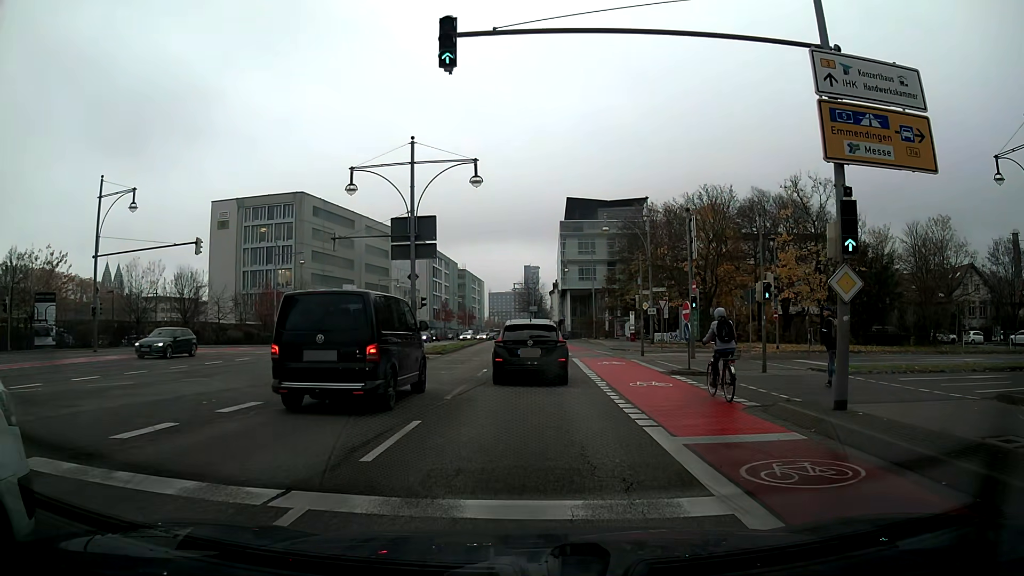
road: primary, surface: asphalt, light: Day
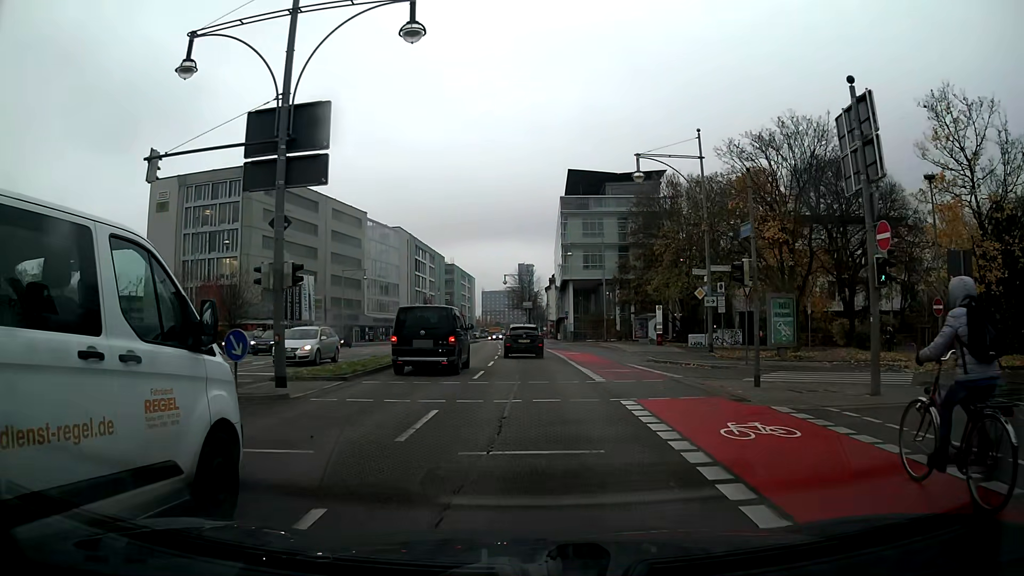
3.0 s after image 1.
(0.0, +17.4) m; 0°
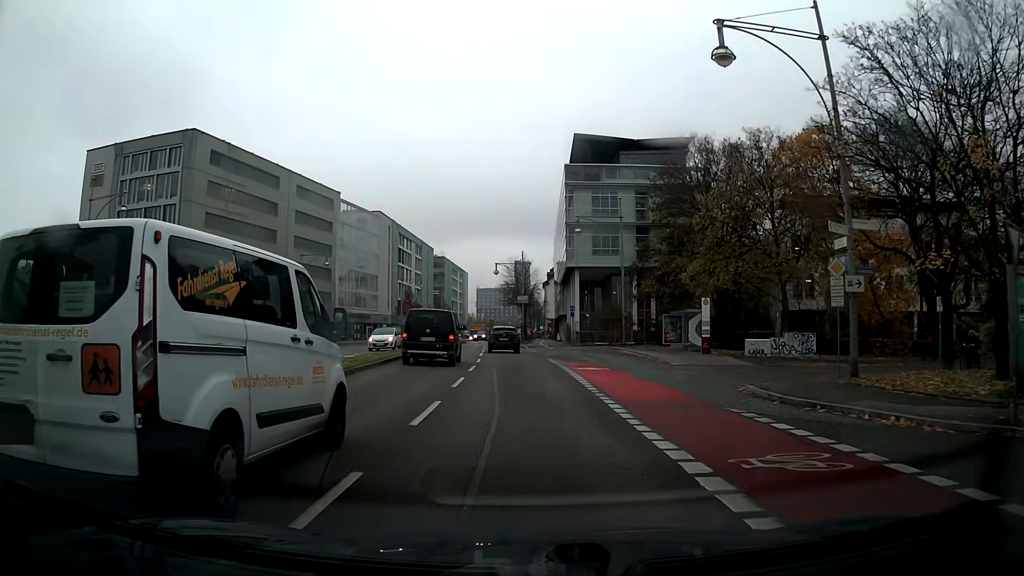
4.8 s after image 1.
(+0.1, +14.9) m; 0°
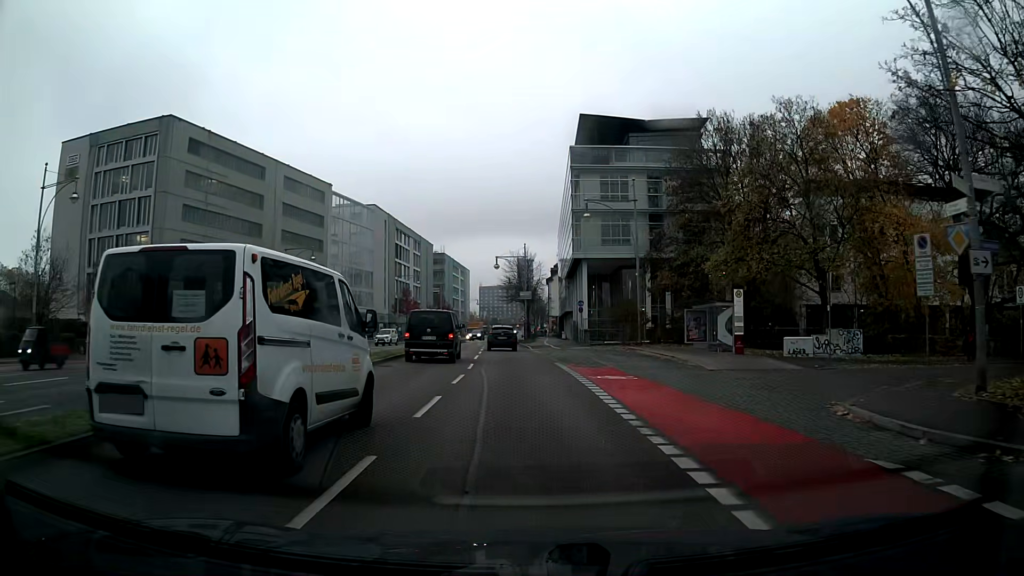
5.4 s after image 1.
(0.0, +5.4) m; 0°
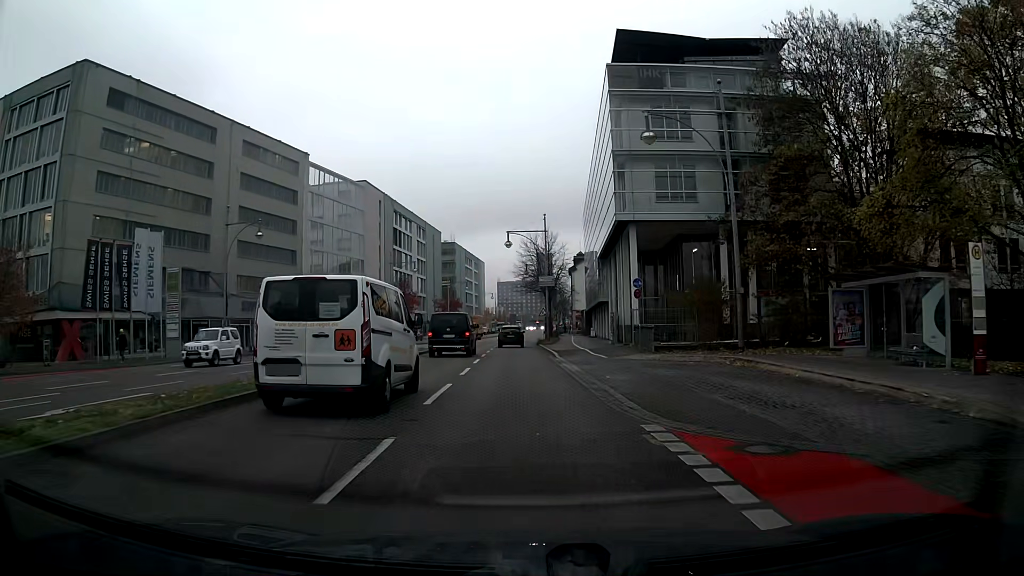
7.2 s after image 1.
(-0.4, +17.2) m; -2°
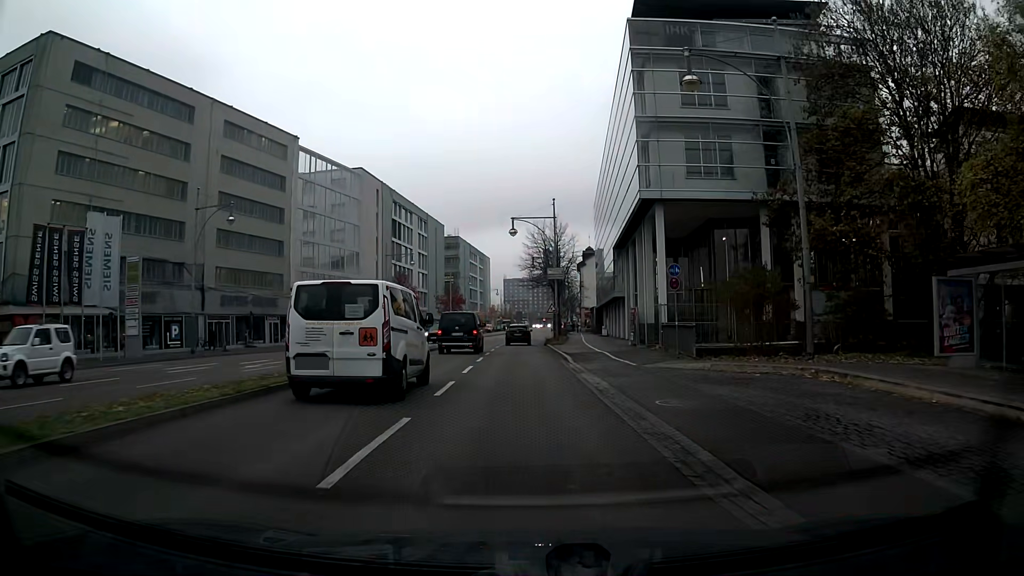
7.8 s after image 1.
(0.0, +5.9) m; -1°
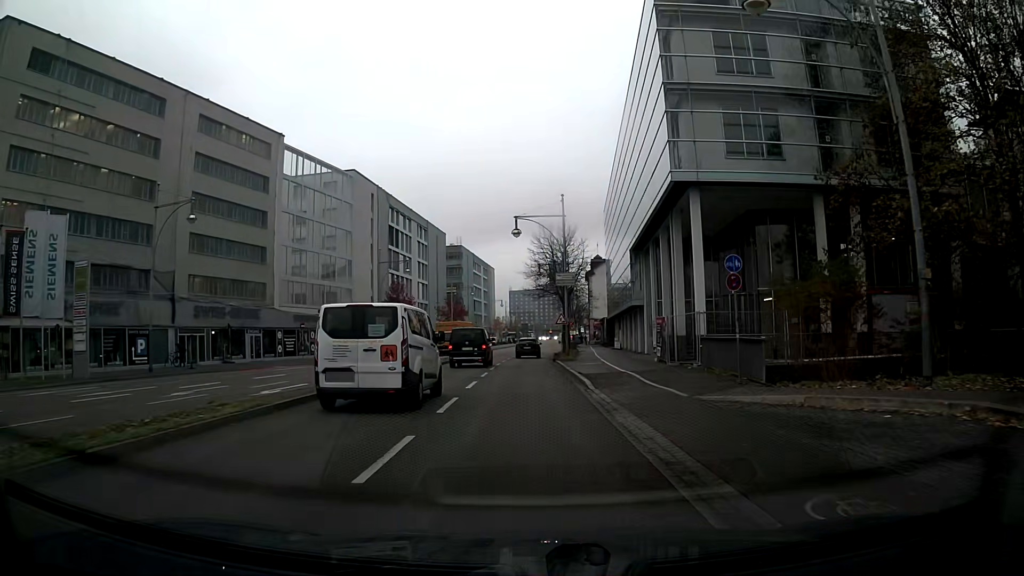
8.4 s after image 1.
(0.0, +6.0) m; -1°
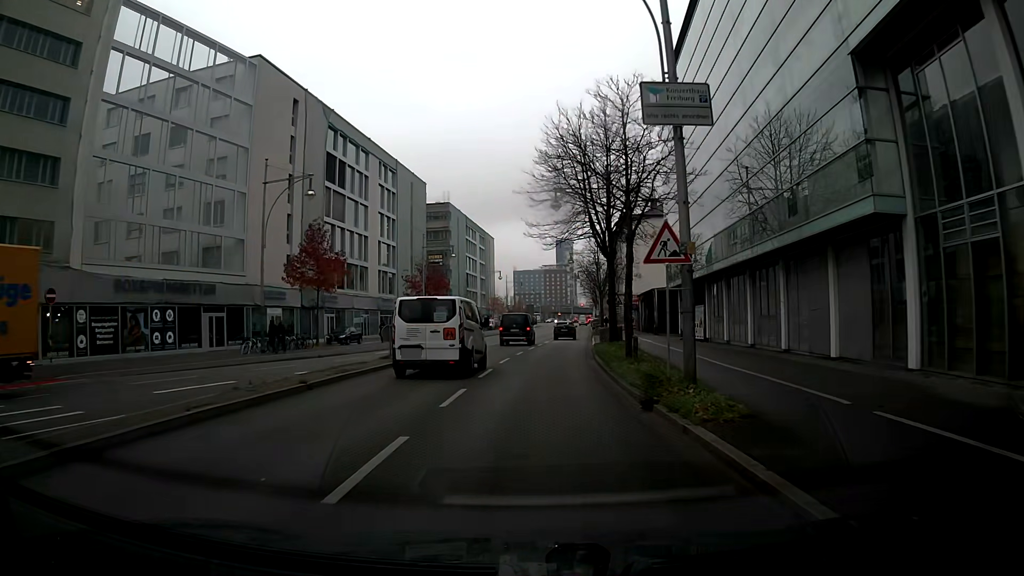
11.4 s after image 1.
(+0.1, +31.5) m; +2°
